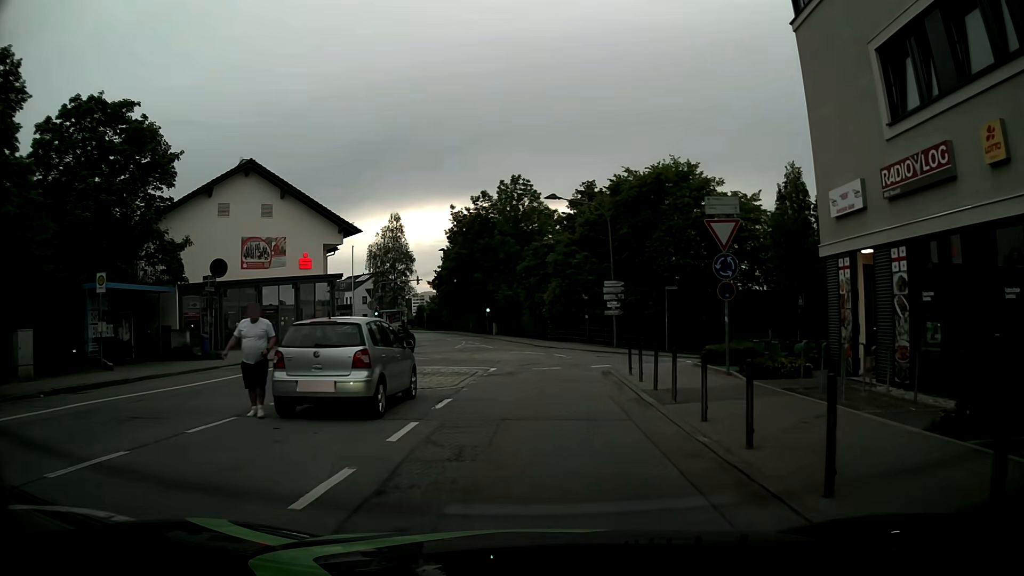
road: unclassified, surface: asphalt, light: Day
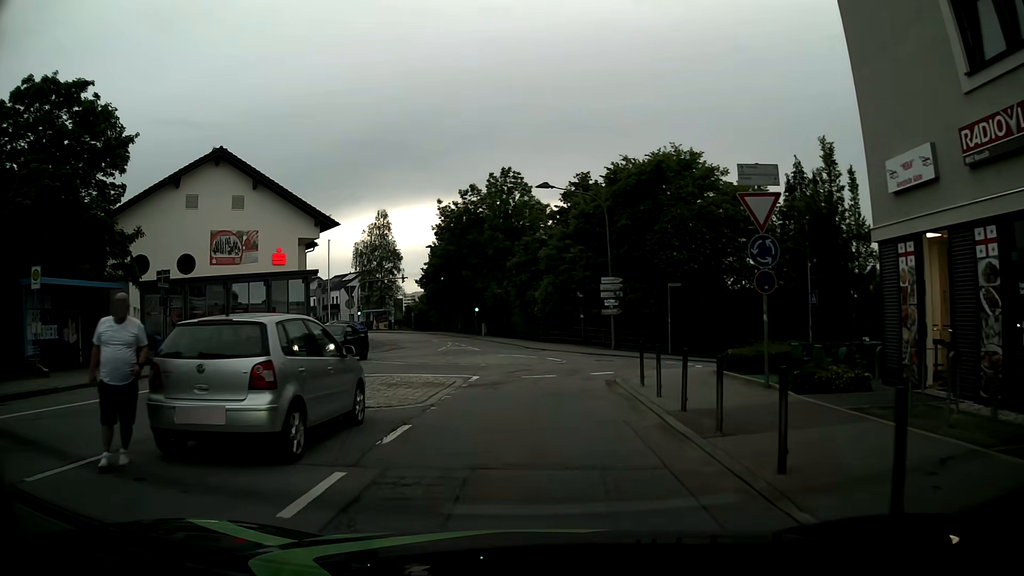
(+0.1, +3.2) m; +2°
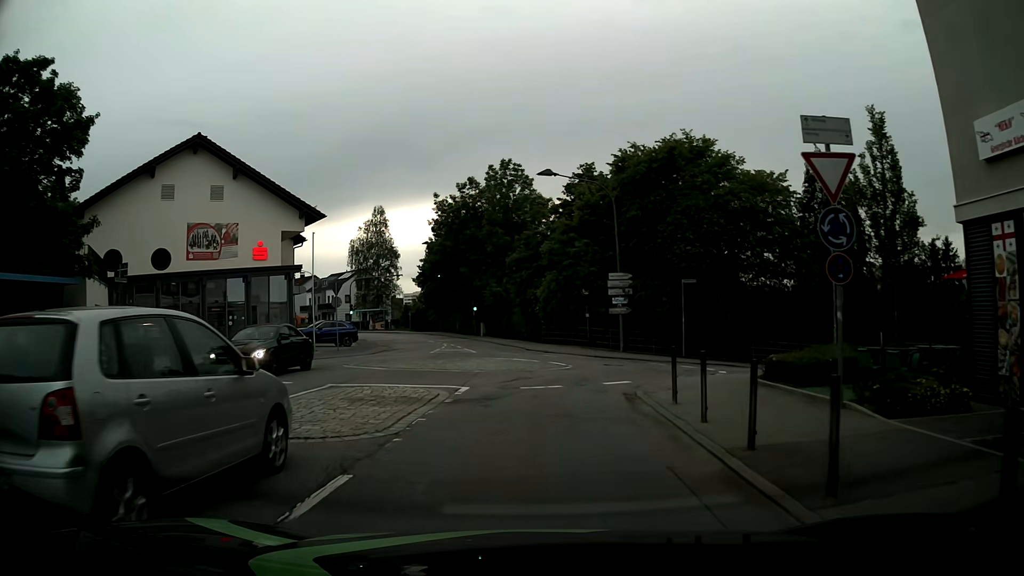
(0.0, +3.0) m; +1°
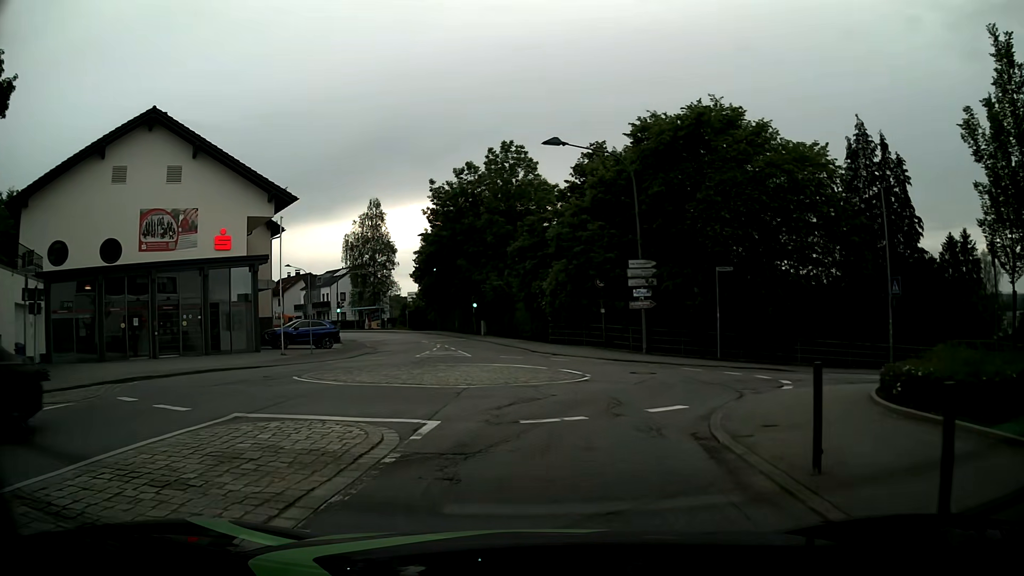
(-0.1, +5.2) m; -2°
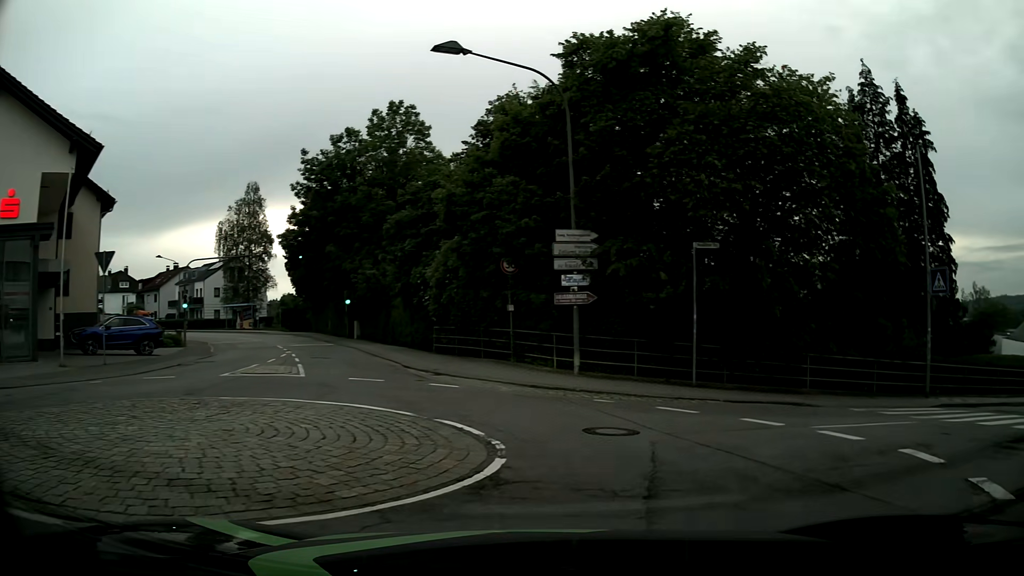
(+0.2, +9.9) m; +10°
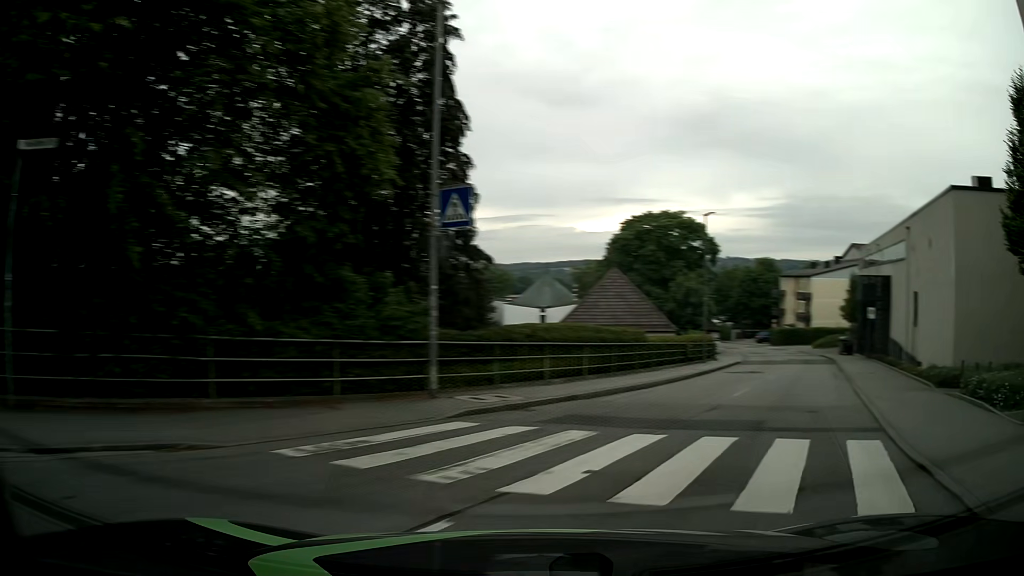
(+3.0, +8.2) m; +44°
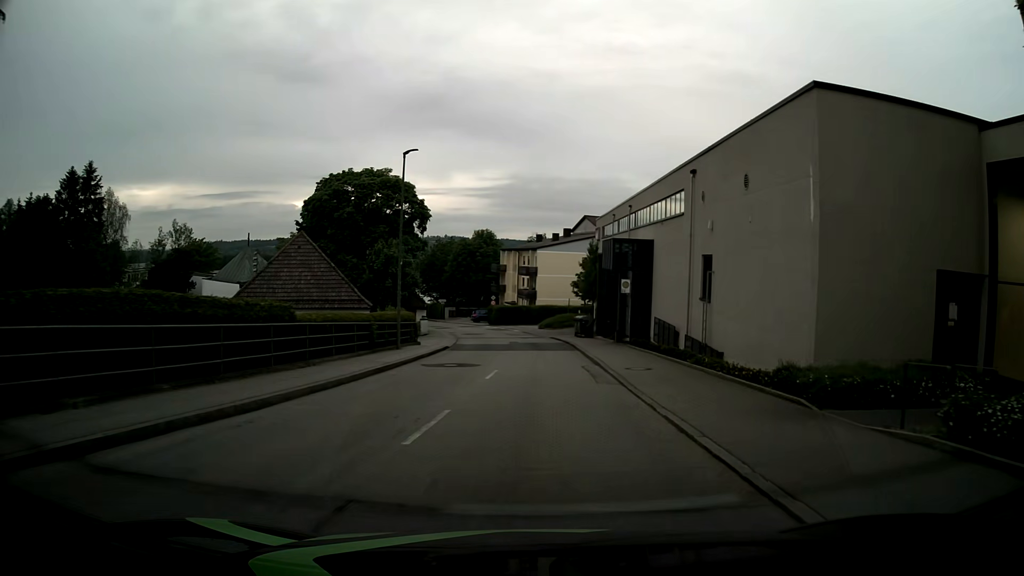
(+2.3, +9.3) m; +23°
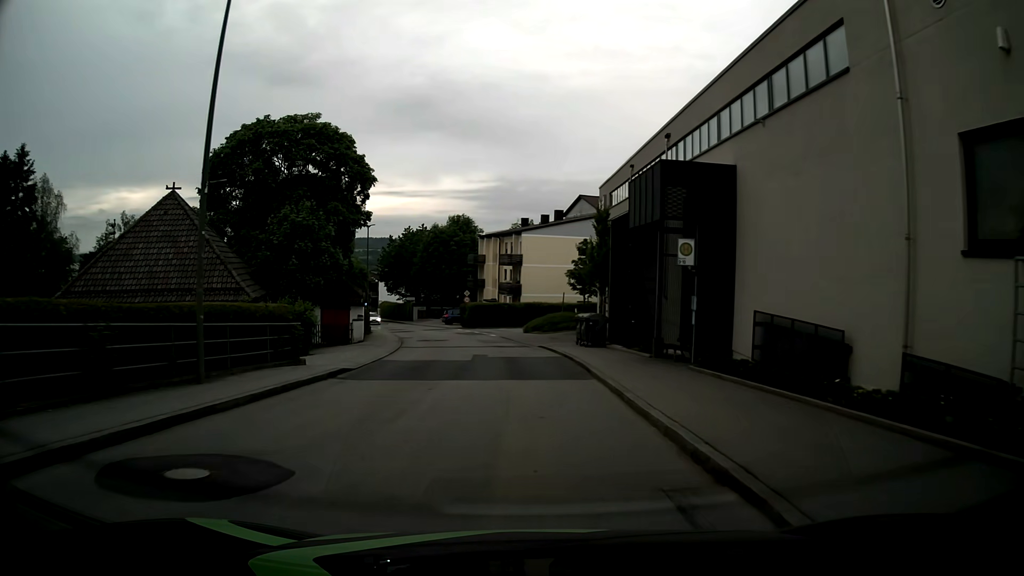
(+0.3, +16.2) m; +1°
